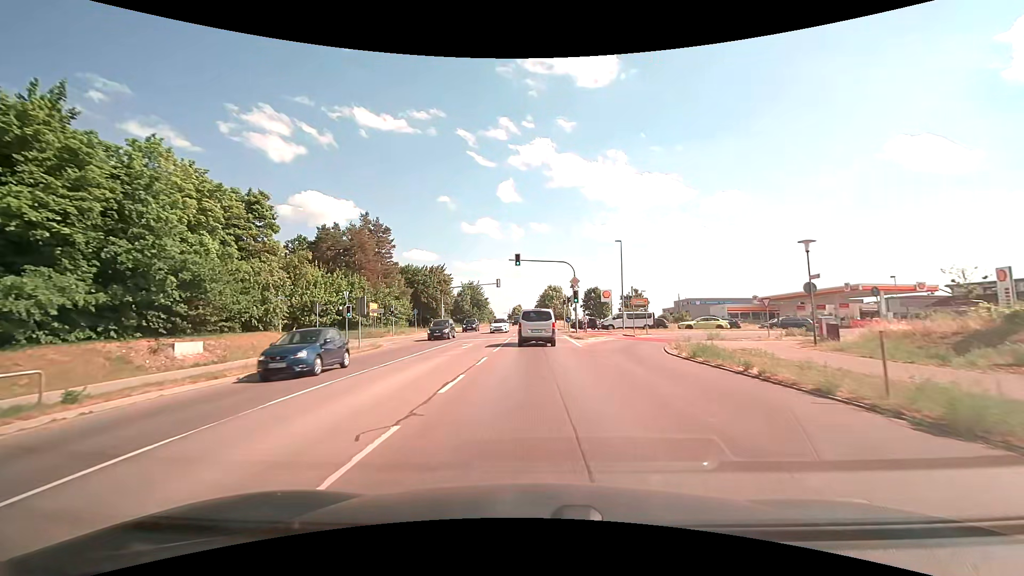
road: secondary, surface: asphalt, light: Day
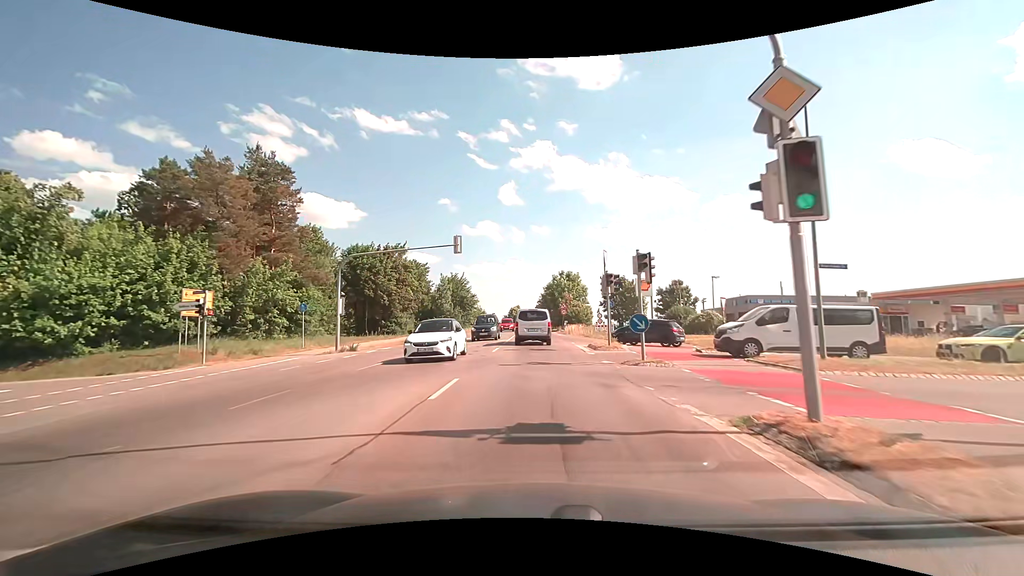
(-0.2, +32.5) m; 0°
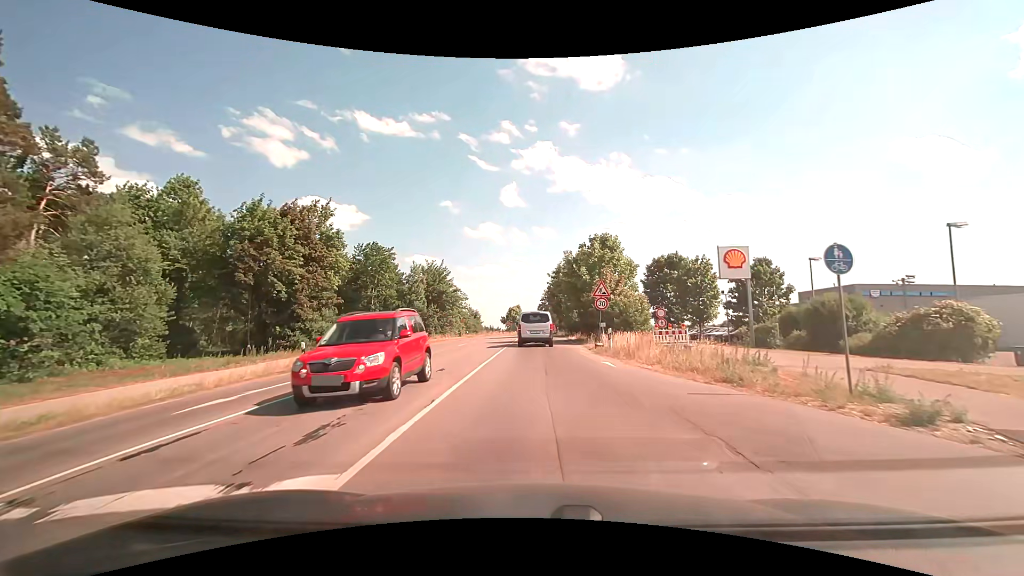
(-0.1, +27.9) m; 0°
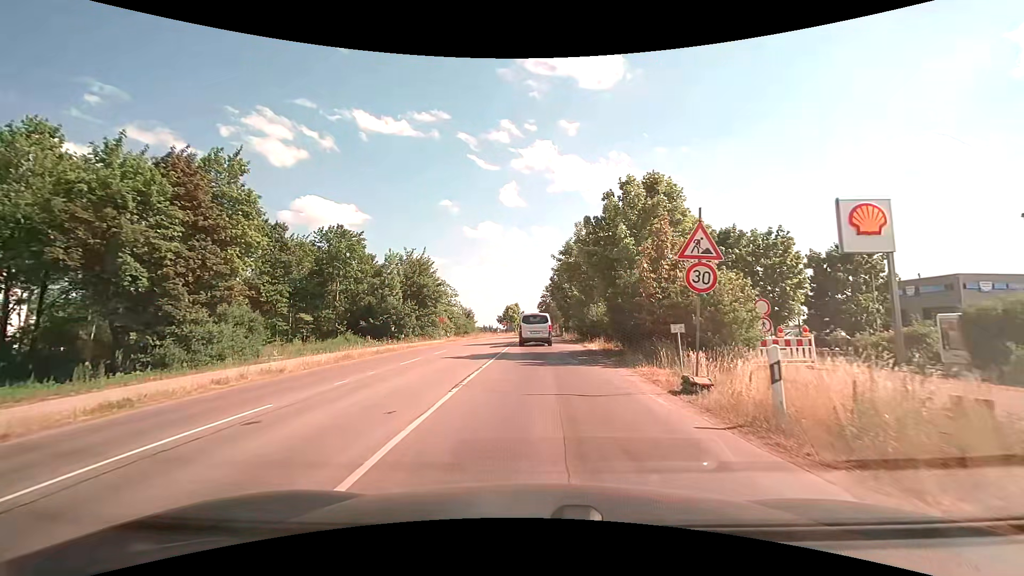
(-0.1, +14.0) m; -1°
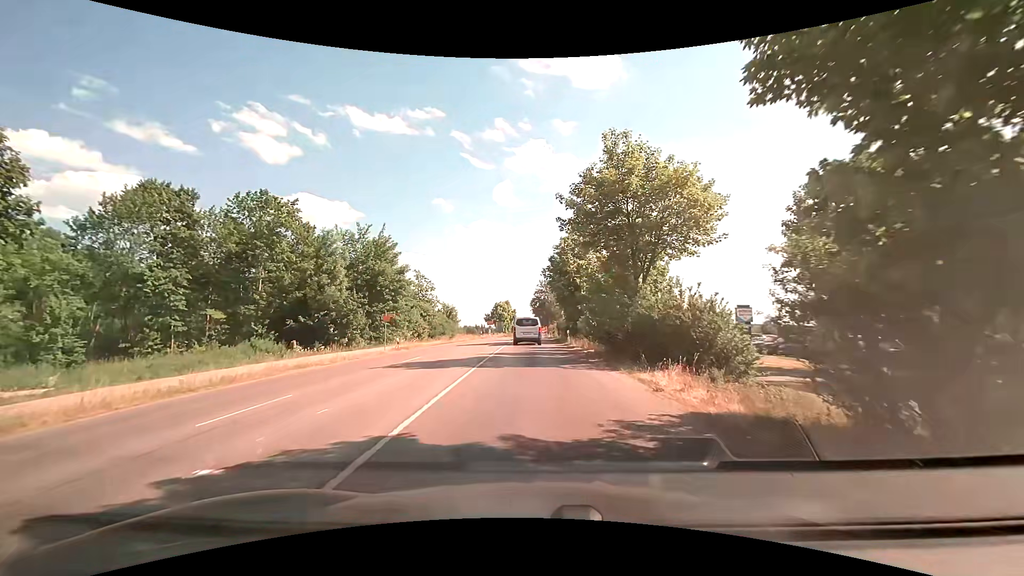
(+0.1, +16.9) m; +1°
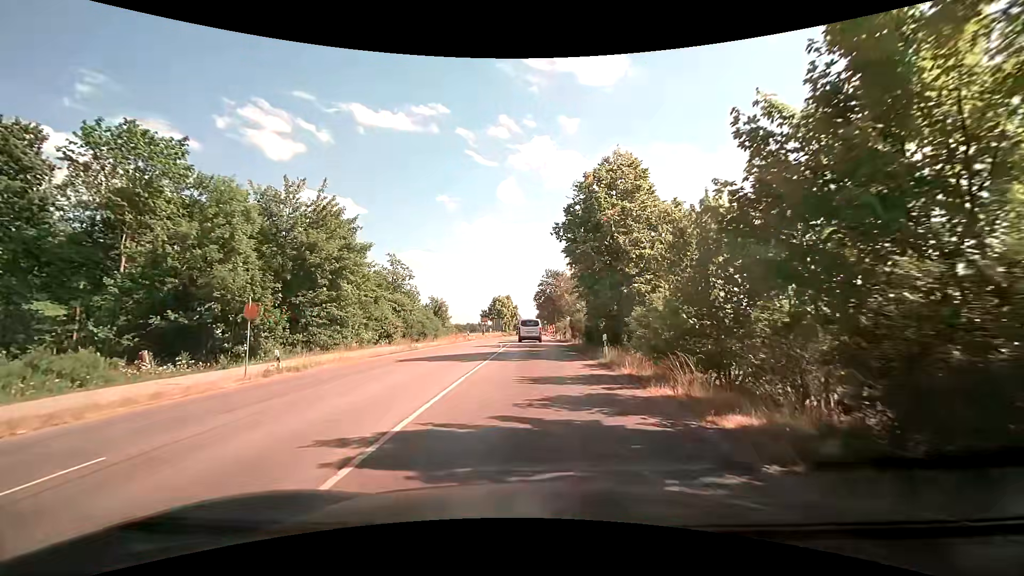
(0.0, +17.1) m; 0°
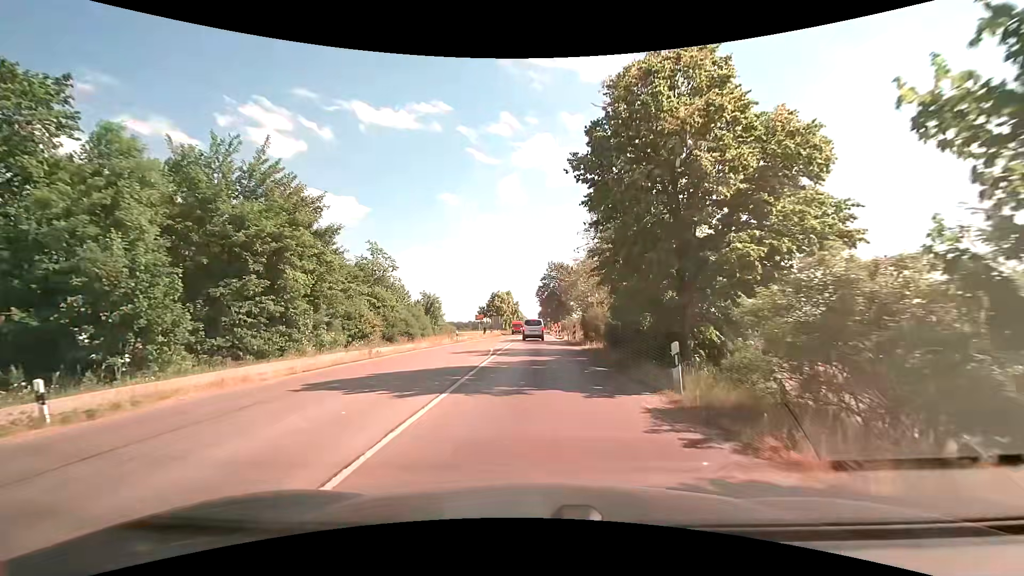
(0.0, +9.0) m; -1°
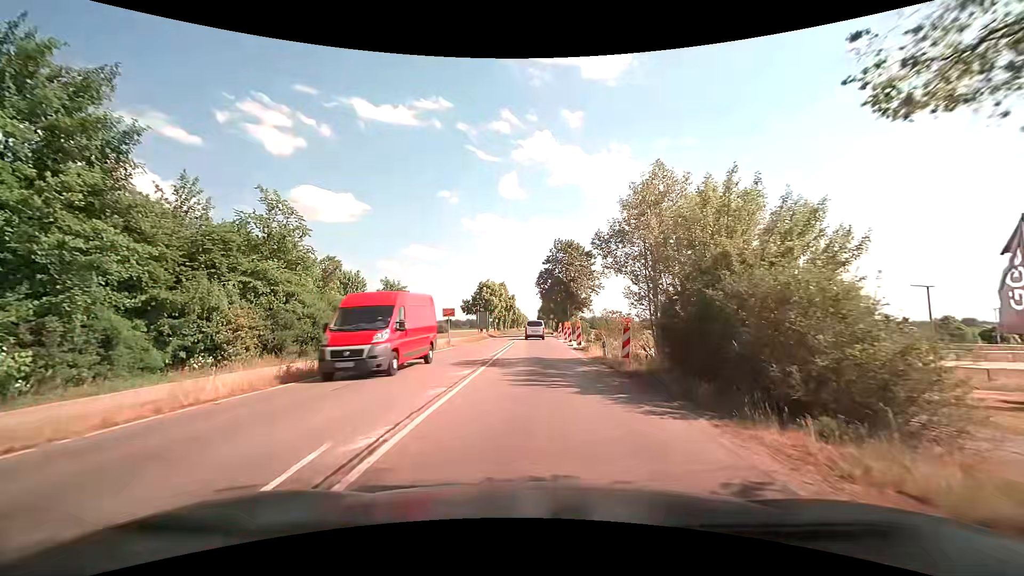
(+0.1, +22.5) m; +1°
(0, +10) (0, +20) (0, +30) (0, +40) (0, +50) (0, +60) (0, +70) (-1, +80) (-1, +90) (-1, +100) m
